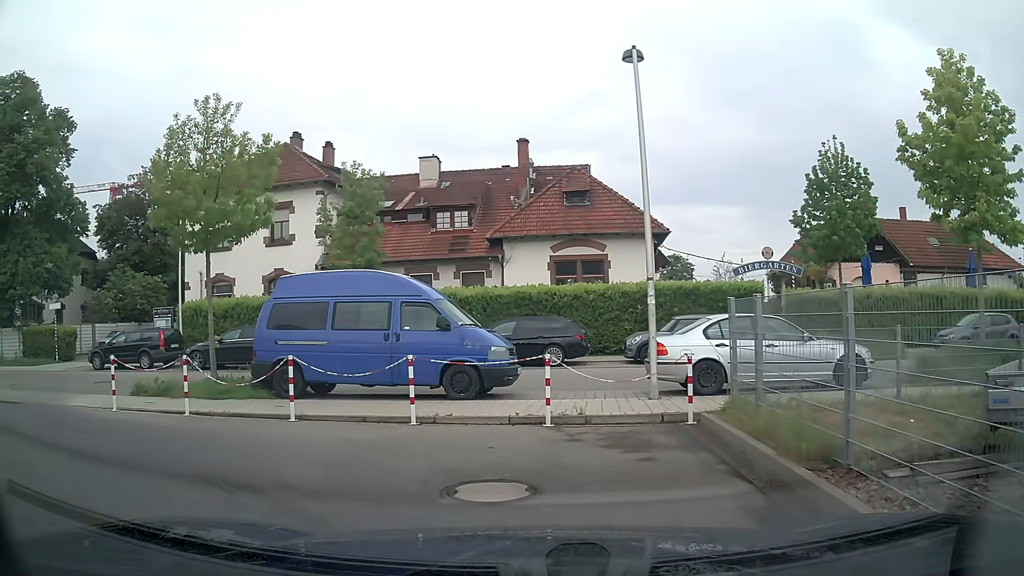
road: service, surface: asphalt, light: Day
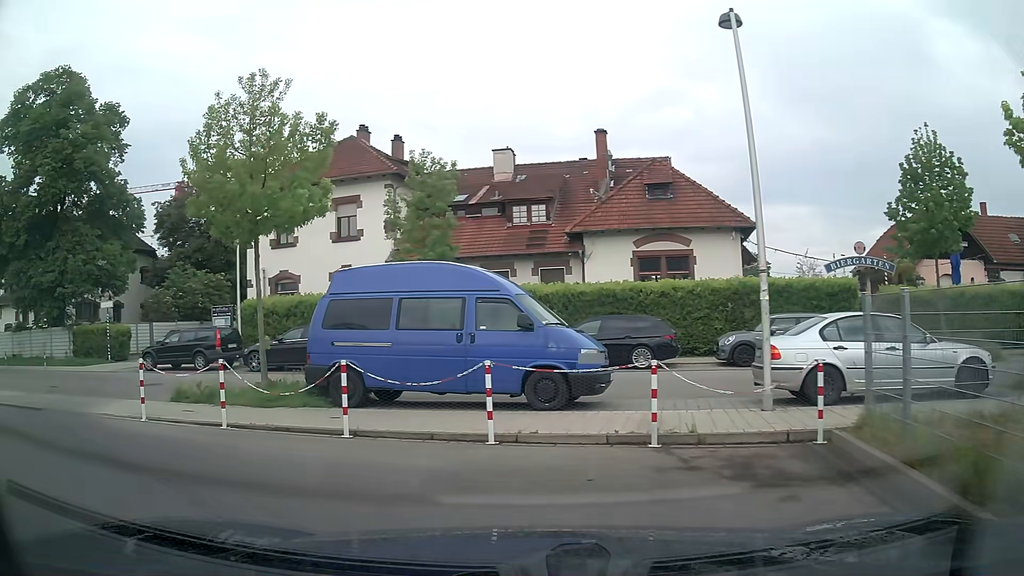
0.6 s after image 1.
(-0.1, +1.6) m; -7°
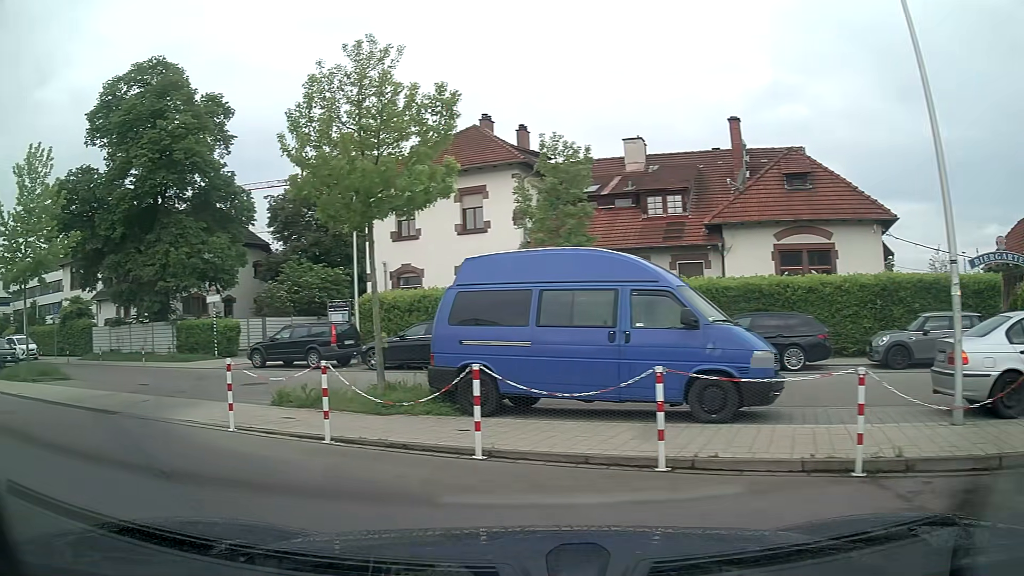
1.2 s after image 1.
(-0.1, +1.6) m; -10°
